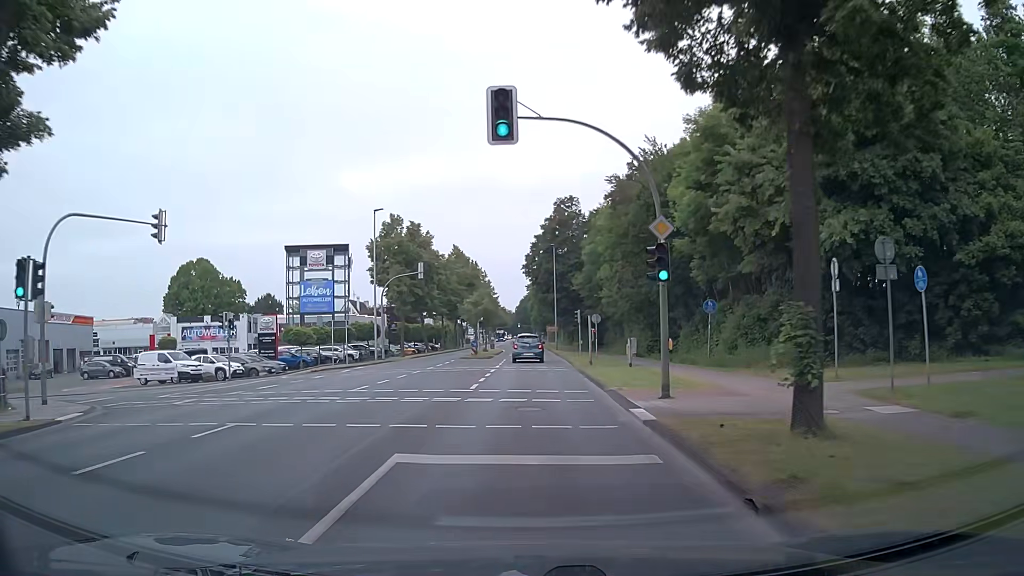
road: secondary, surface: asphalt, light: Day
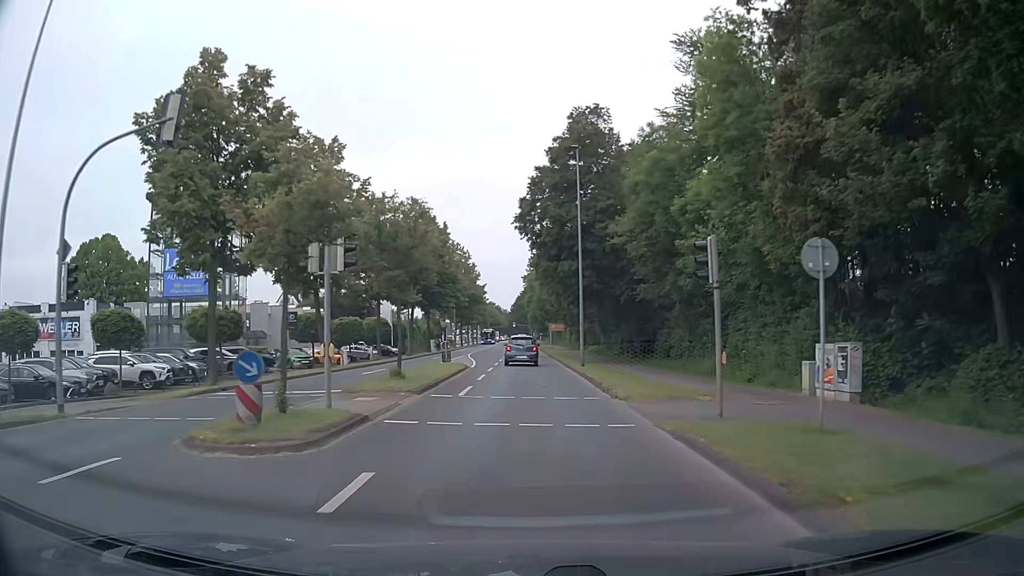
(-0.1, +34.8) m; 0°
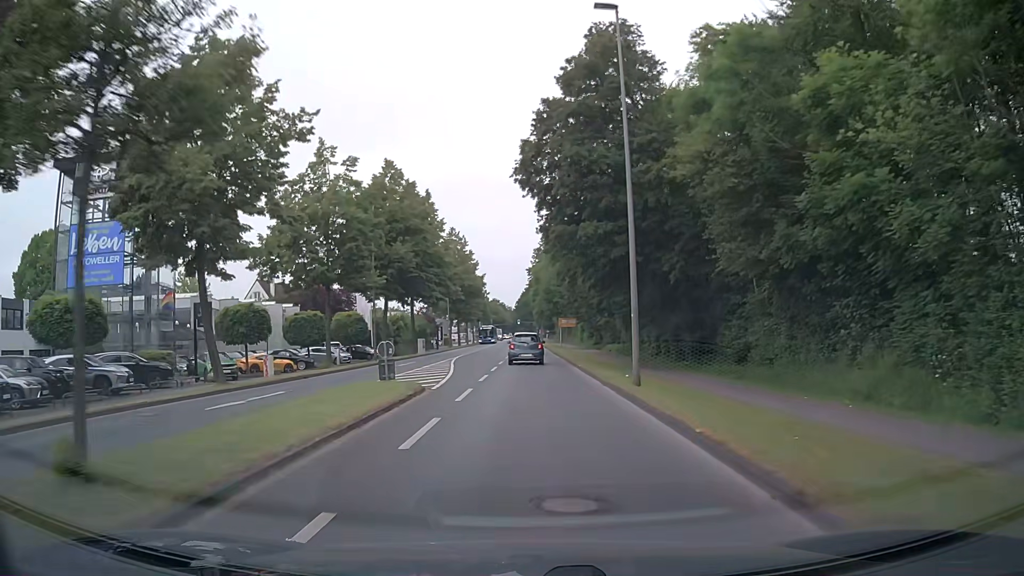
(-0.1, +14.2) m; 0°
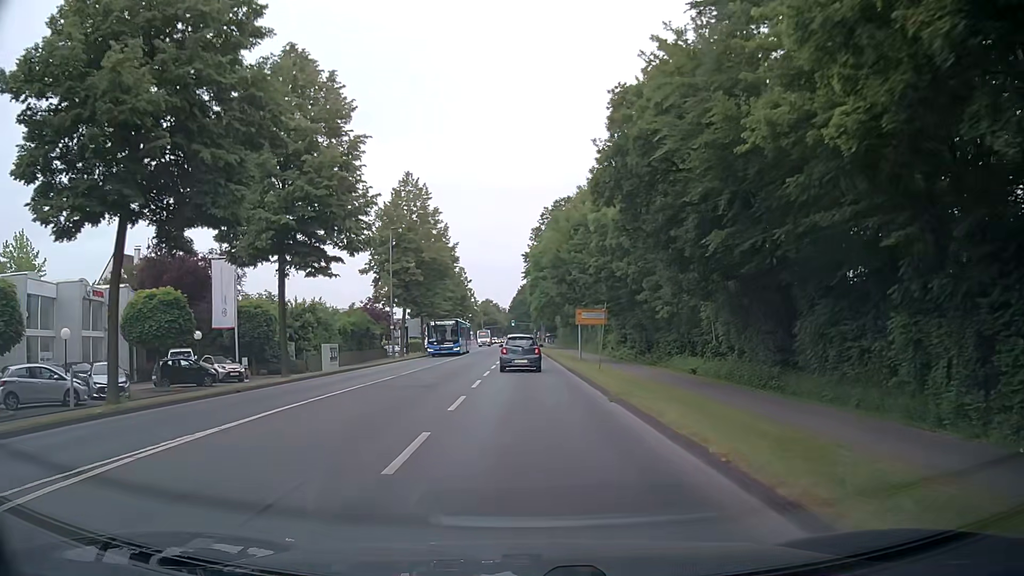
(-0.1, +34.5) m; 0°
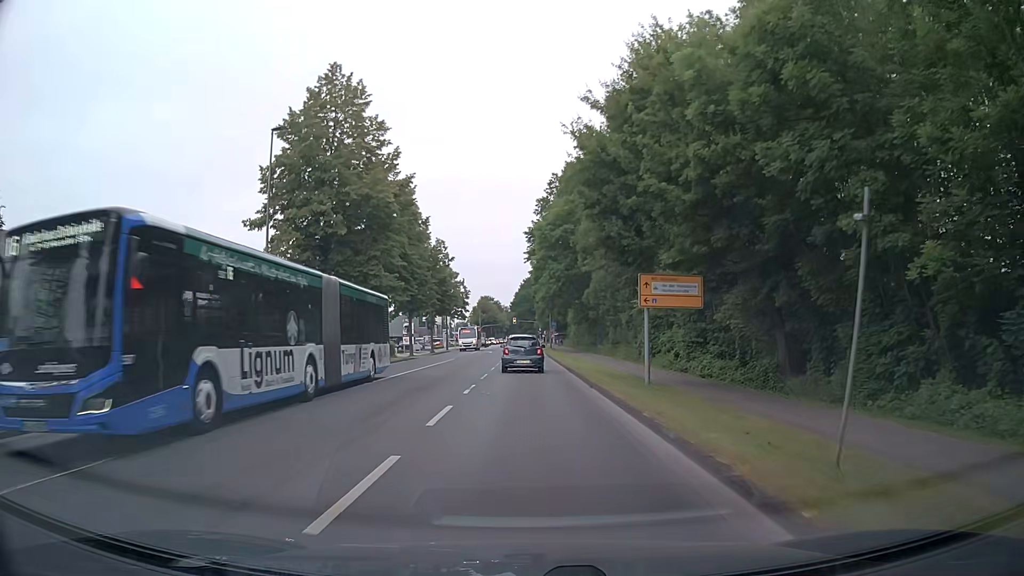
(-0.1, +26.1) m; 0°
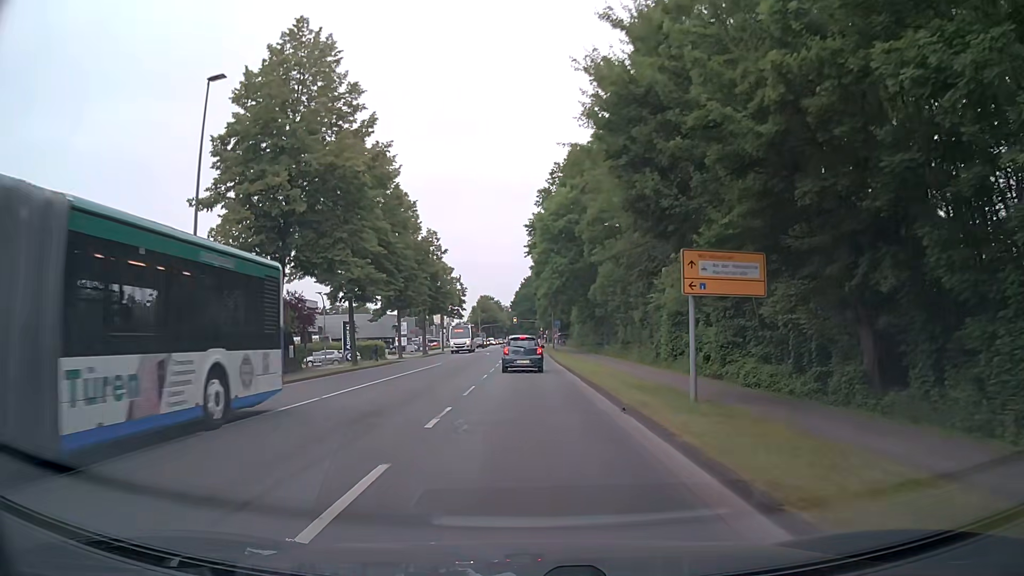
(0.0, +6.3) m; 0°
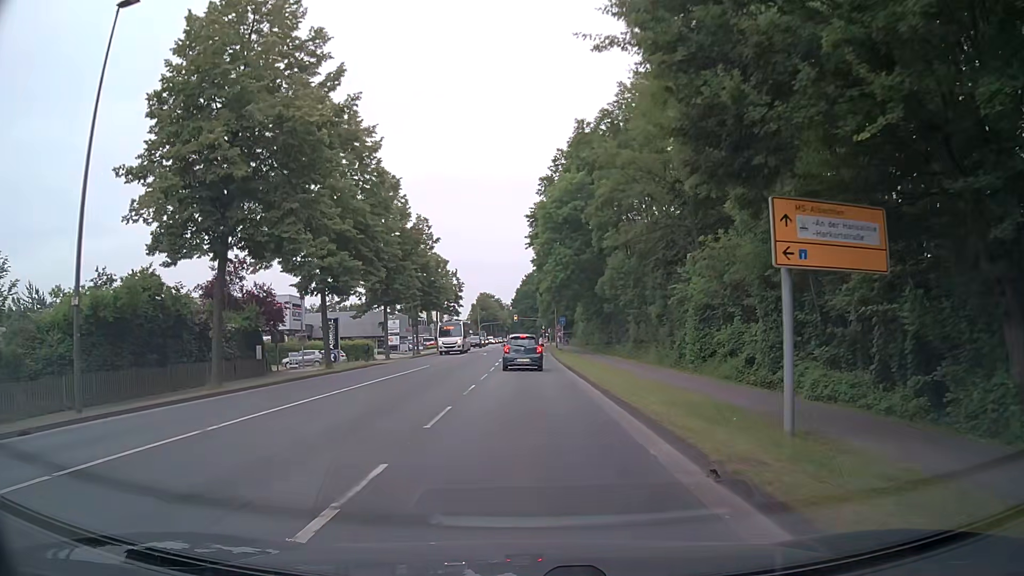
(0.0, +6.2) m; 0°
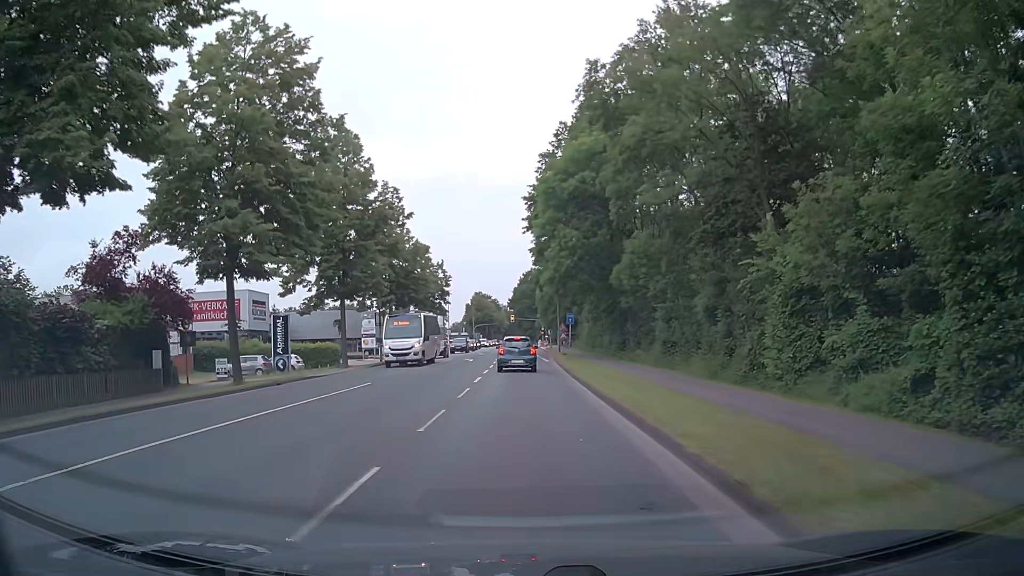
(0.0, +12.2) m; 0°
